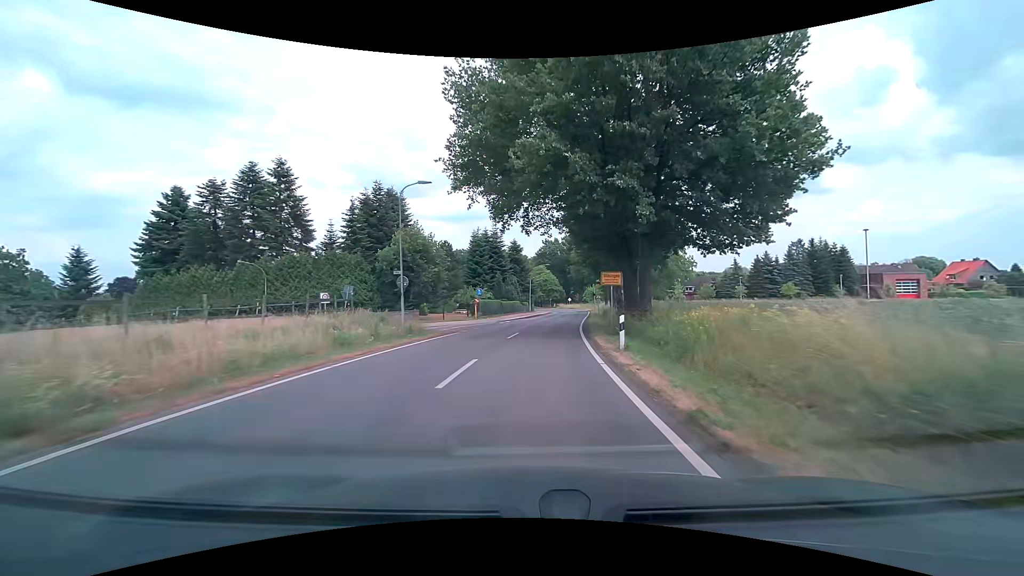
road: tertiary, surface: asphalt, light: Day
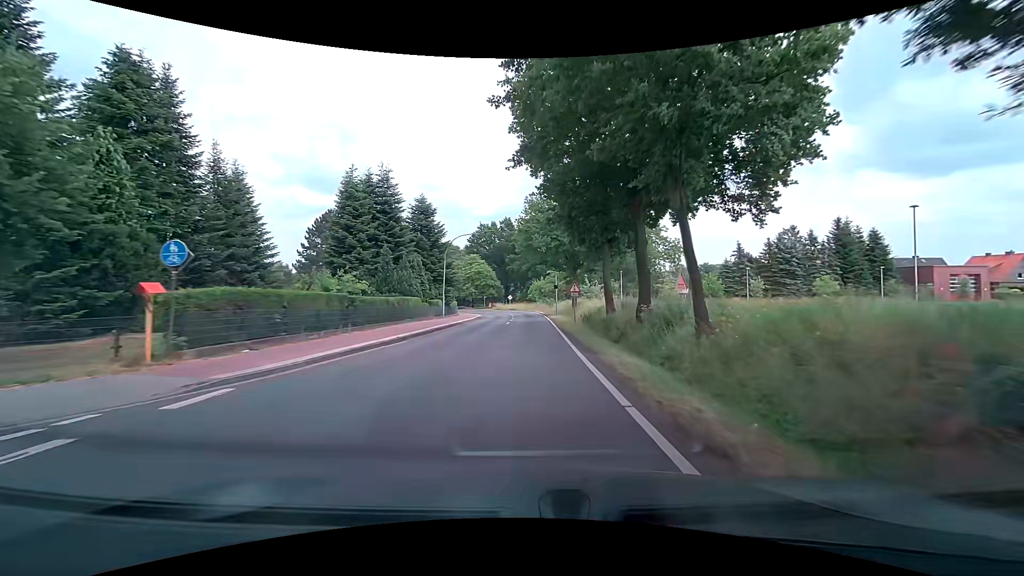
(+2.2, +33.4) m; +8°
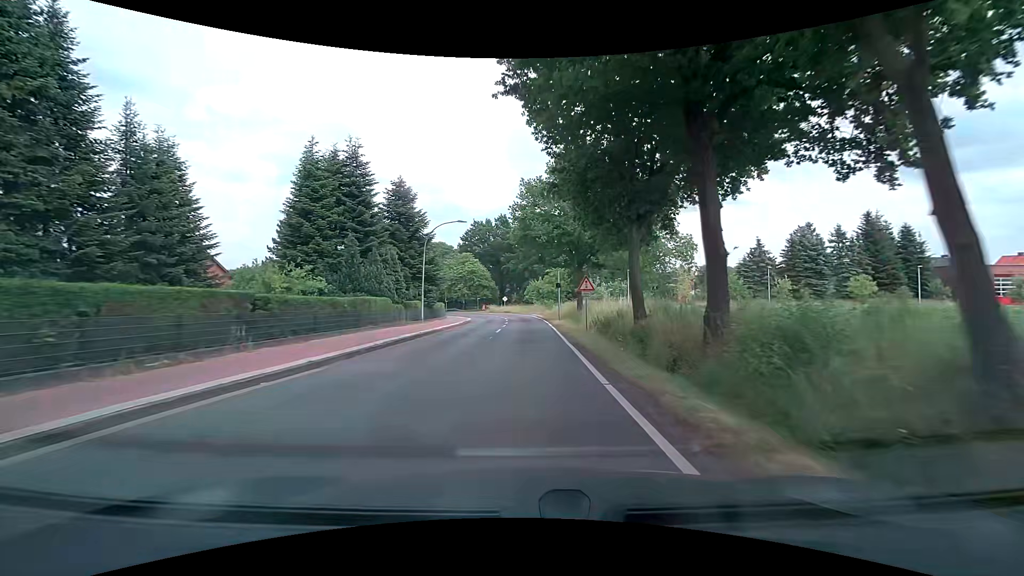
(-0.1, +7.6) m; 0°
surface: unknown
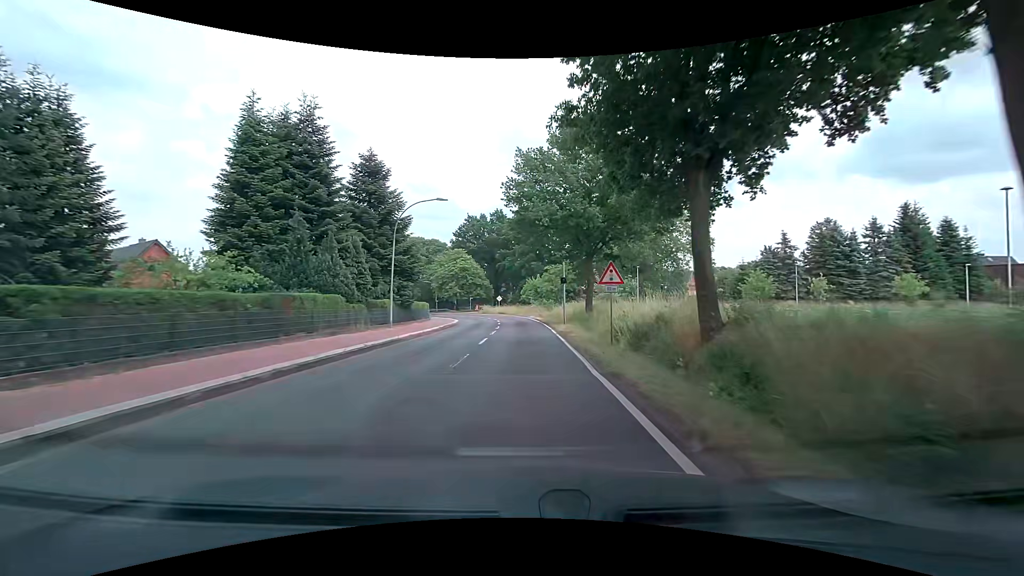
(0.0, +7.7) m; 0°
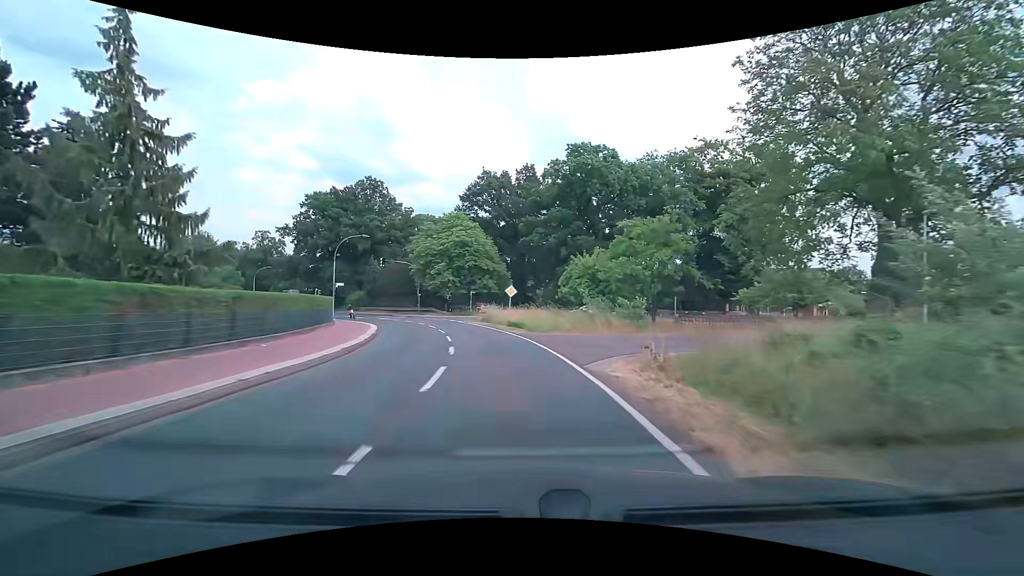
(-0.3, +39.6) m; -3°
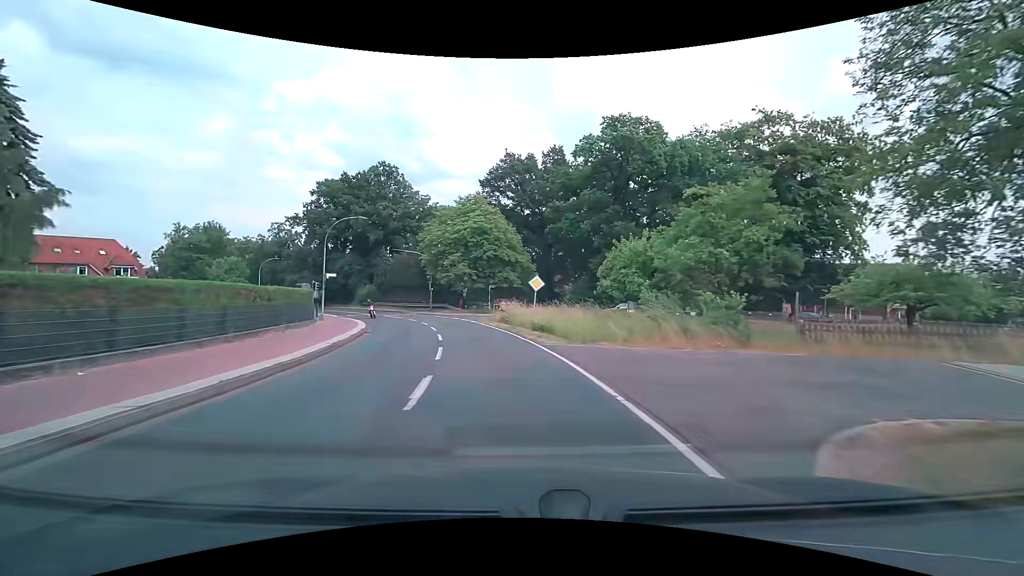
(-0.2, +7.8) m; -3°
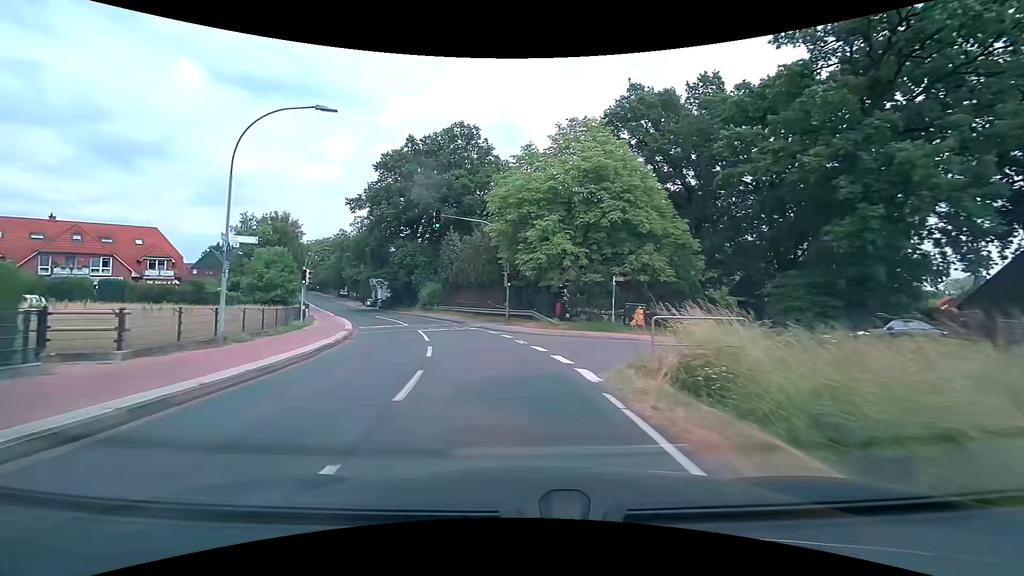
(-2.3, +23.2) m; -12°
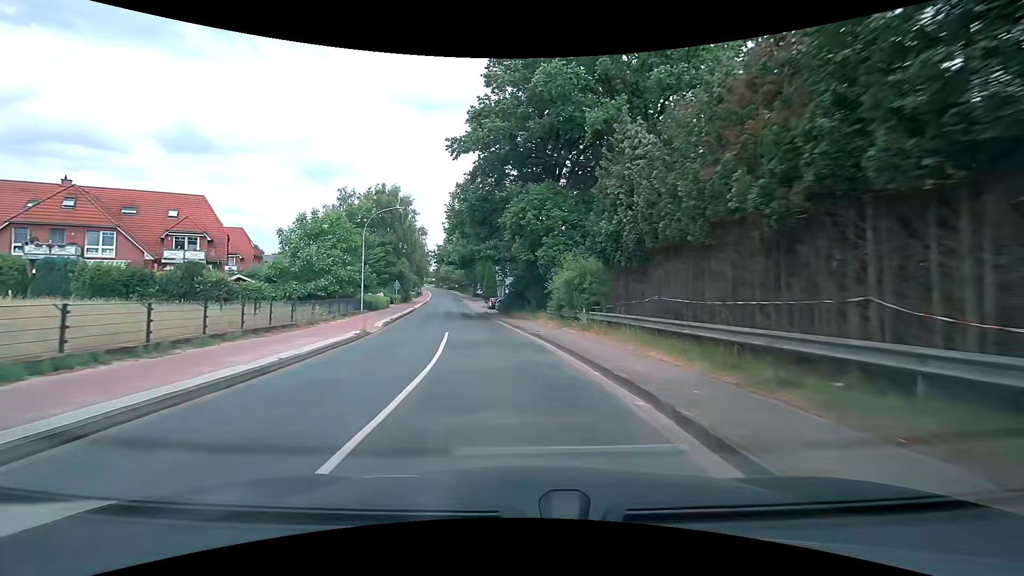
(-4.9, +30.2) m; -18°
(0, +10) (-1, +20) (-3, +30) (-4, +40) (-6, +50) (-7, +60) (-8, +69) (-10, +79) (-11, +89) (-13, +99) m
